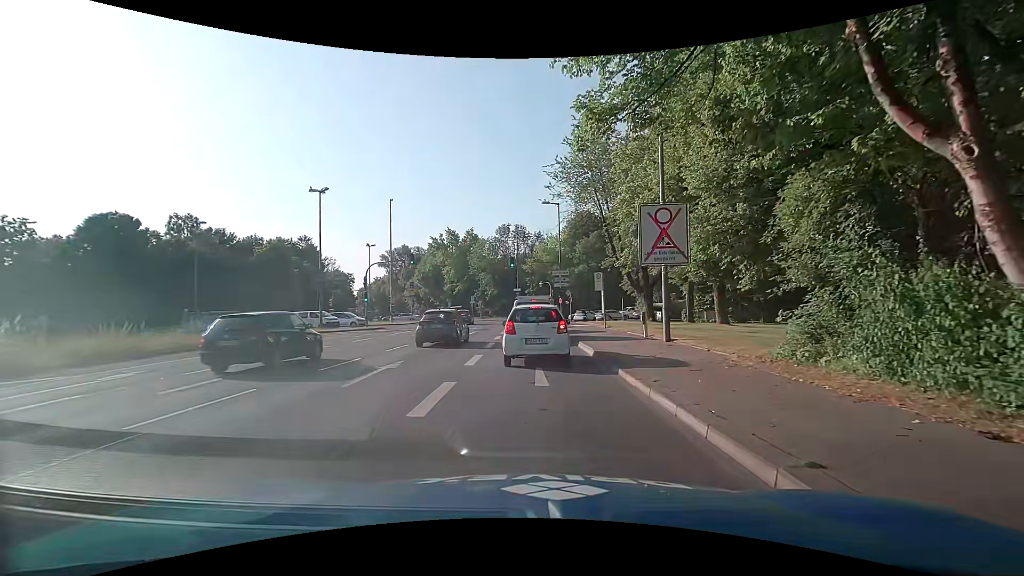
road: primary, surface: asphalt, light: Day
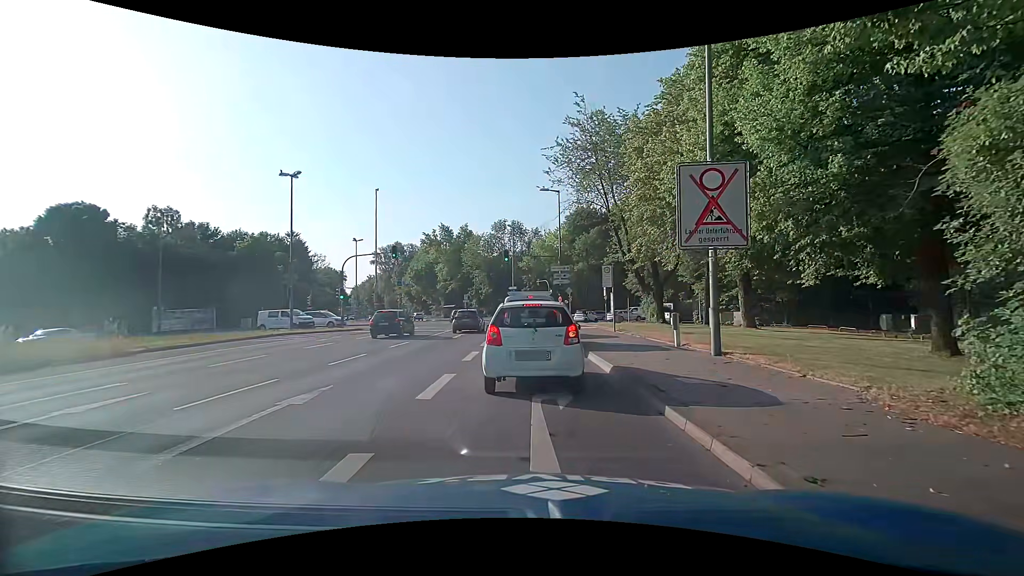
(-0.1, +4.5) m; -2°
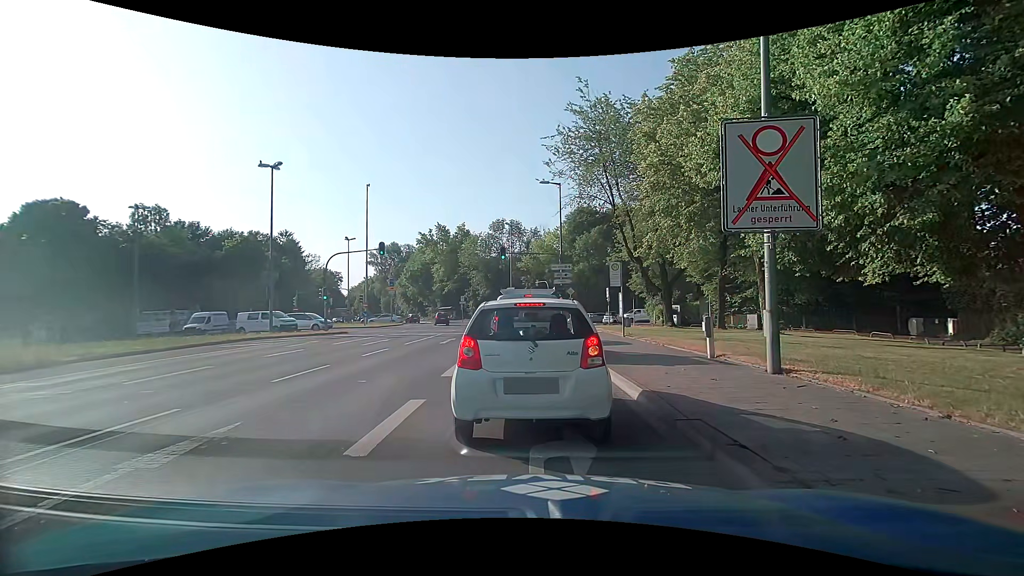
(0.0, +2.7) m; -1°
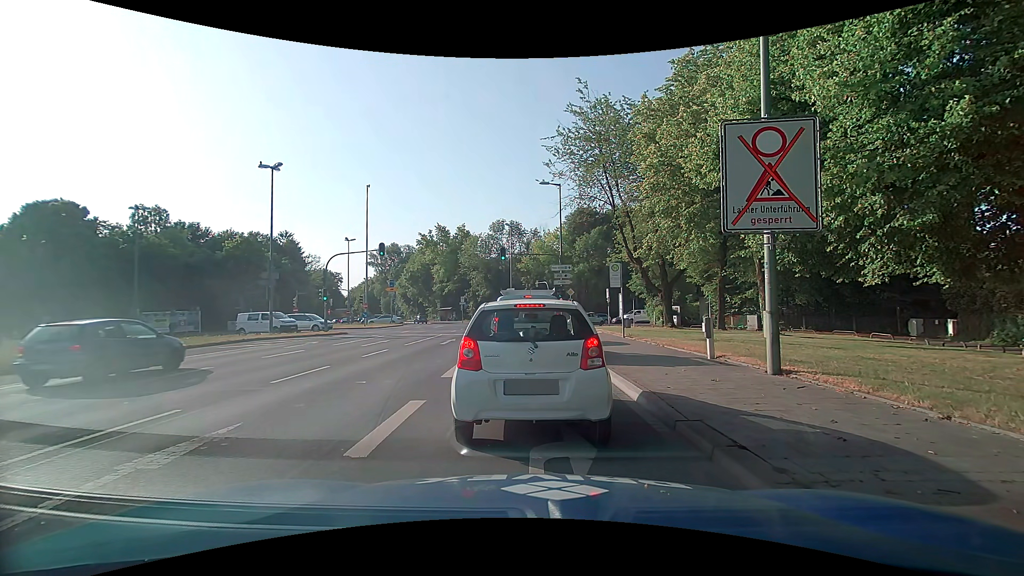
(0.0, +0.1) m; 0°
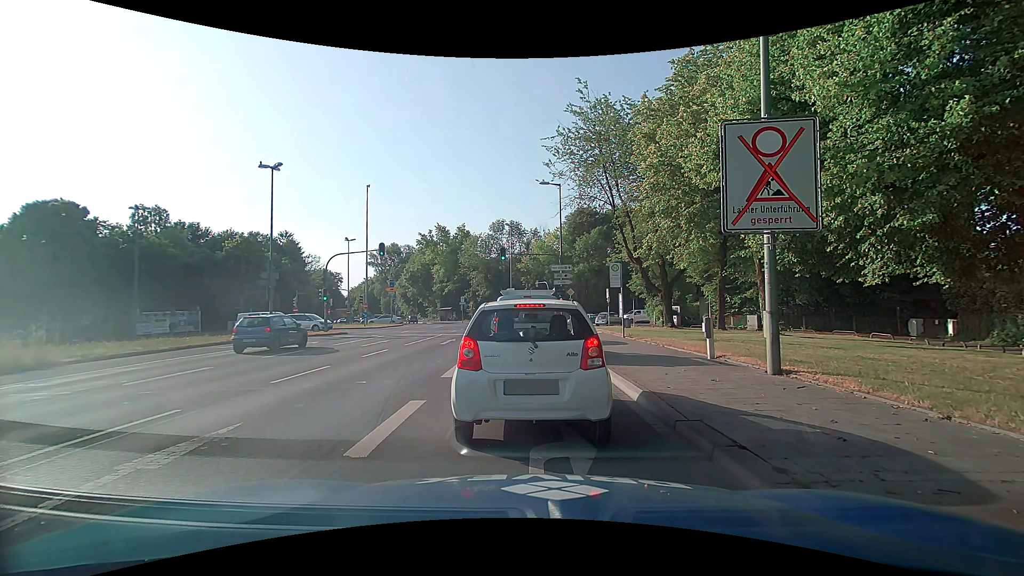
(0.0, 0.0) m; 0°
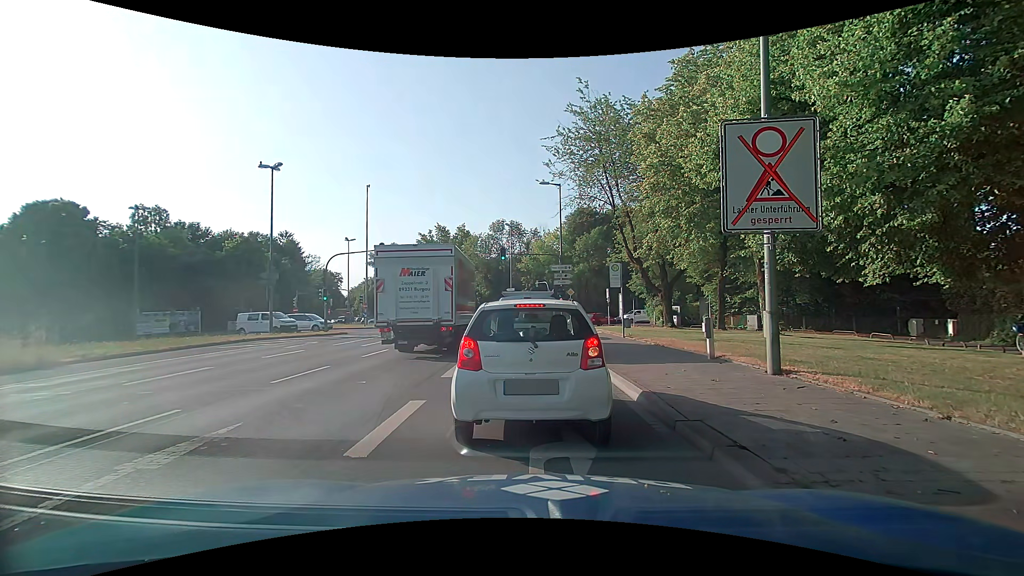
(0.0, 0.0) m; 0°
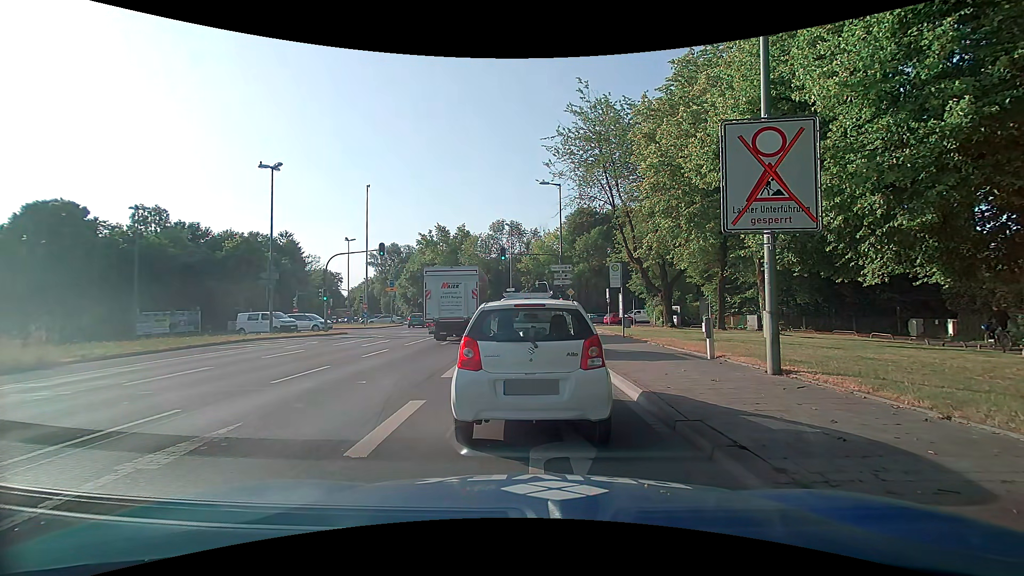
(0.0, 0.0) m; 0°
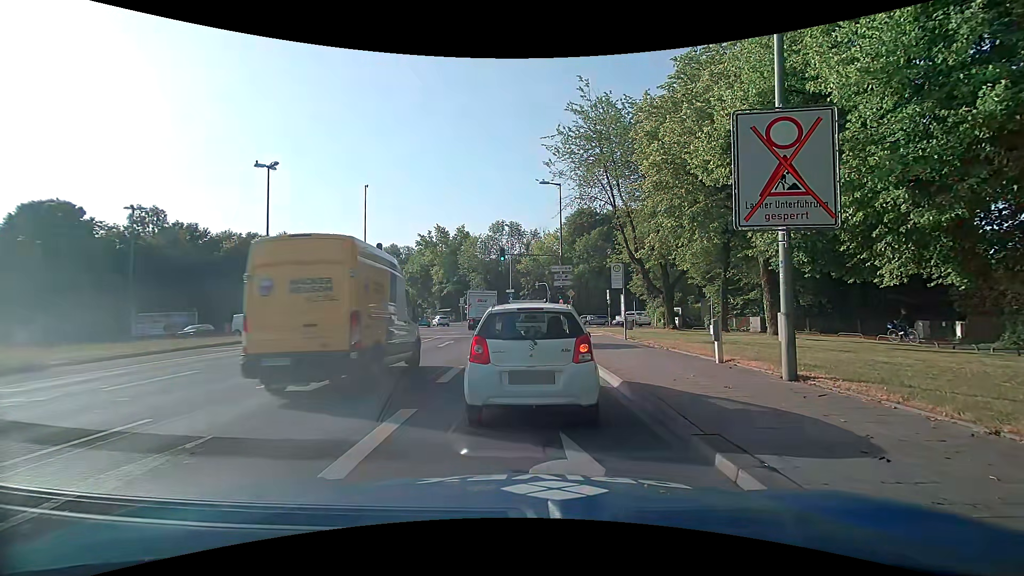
(0.0, +0.5) m; 0°
